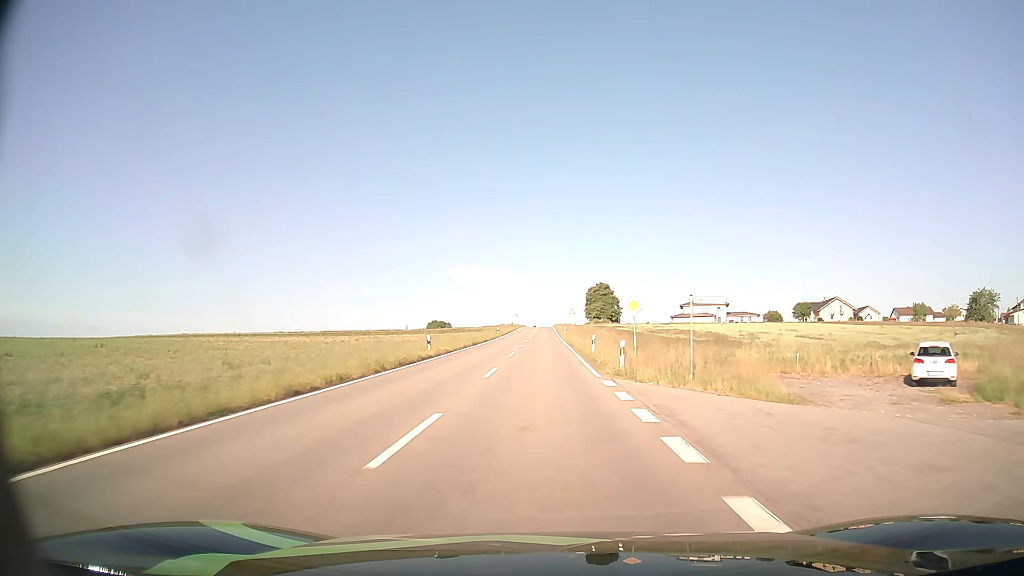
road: tertiary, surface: asphalt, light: Day
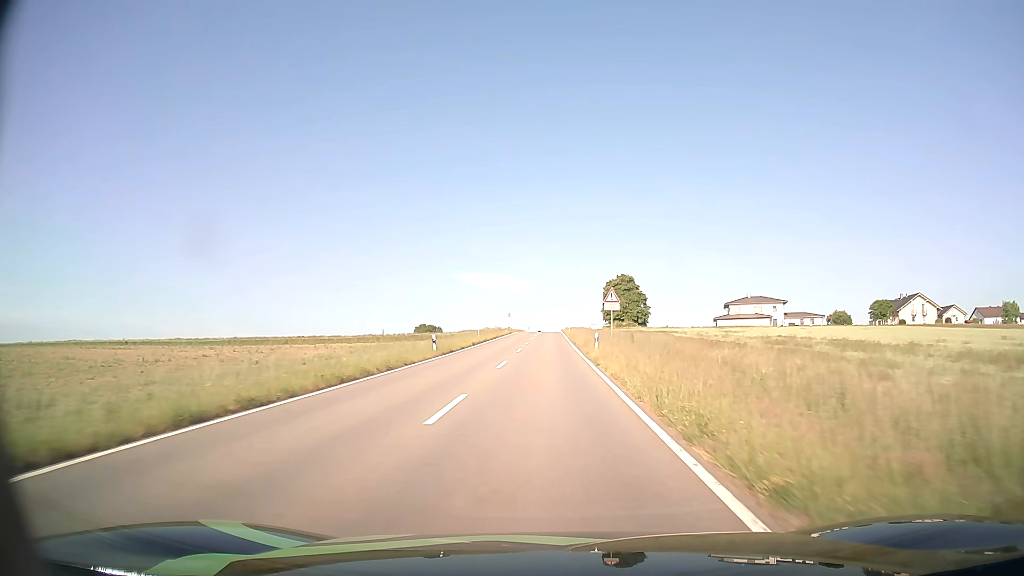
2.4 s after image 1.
(-0.1, +46.3) m; 0°
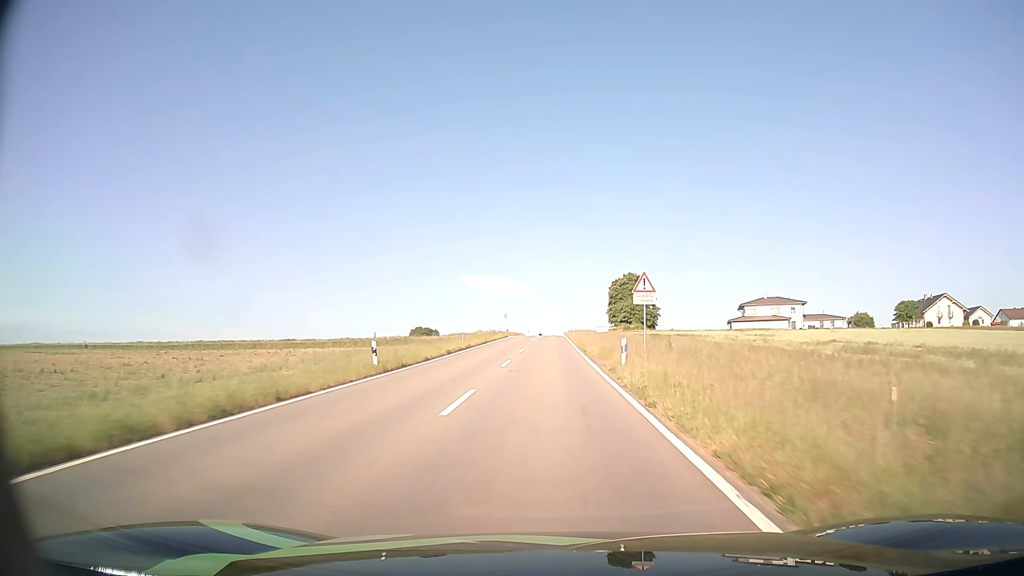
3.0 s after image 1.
(0.0, +11.6) m; 0°
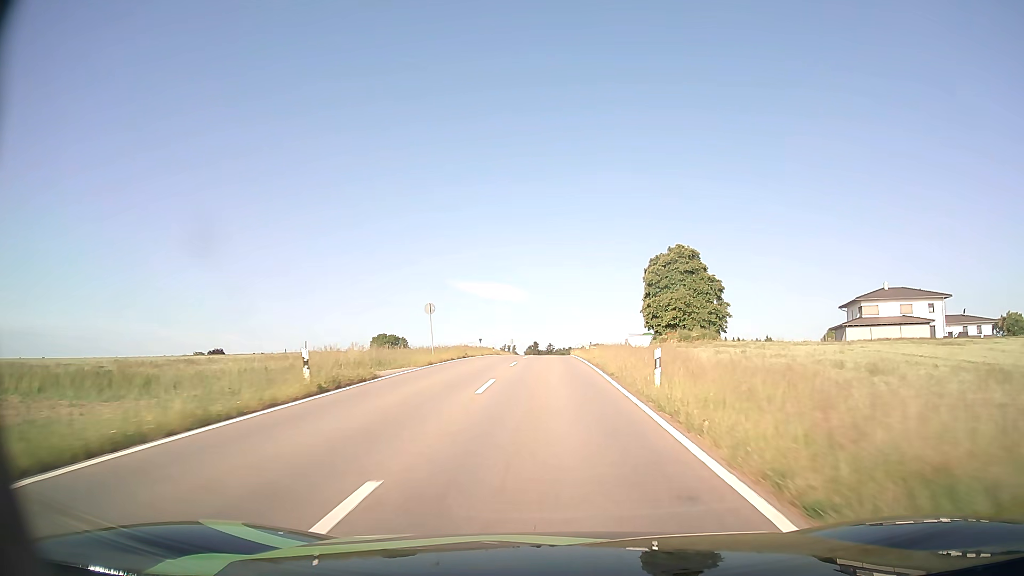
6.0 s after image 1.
(+0.1, +57.8) m; 0°
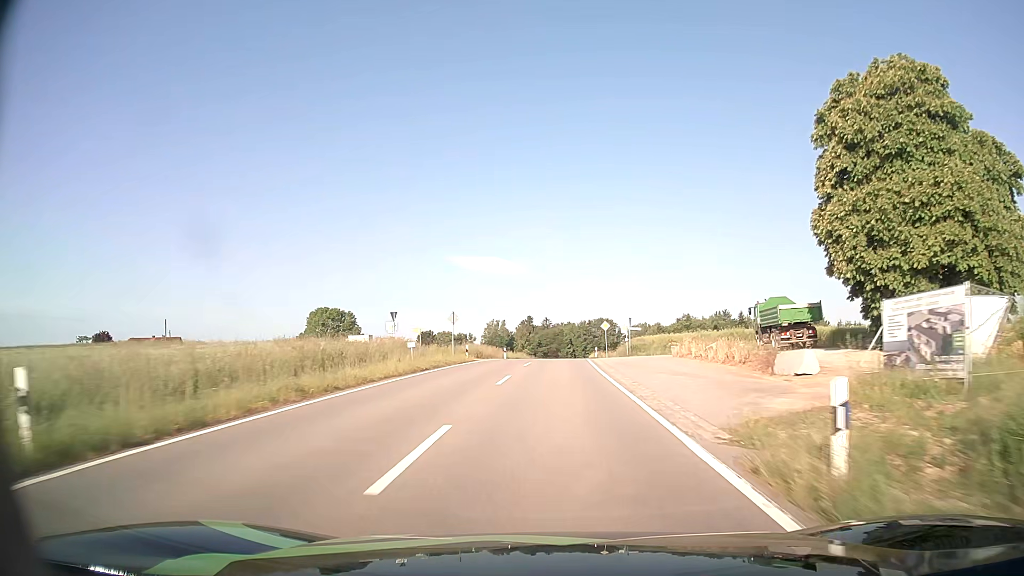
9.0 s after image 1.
(+0.1, +58.3) m; 0°
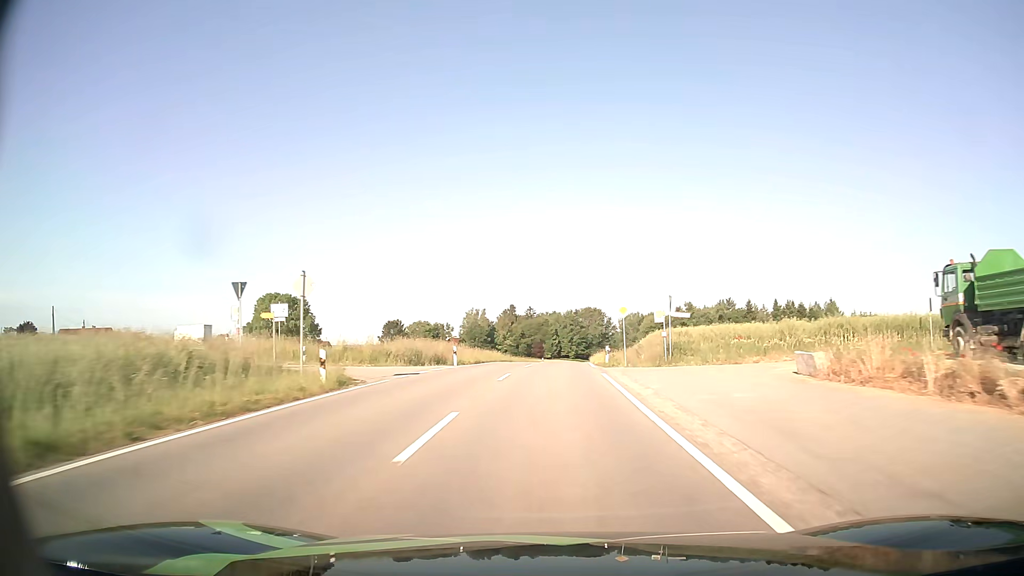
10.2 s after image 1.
(+0.2, +23.6) m; +1°
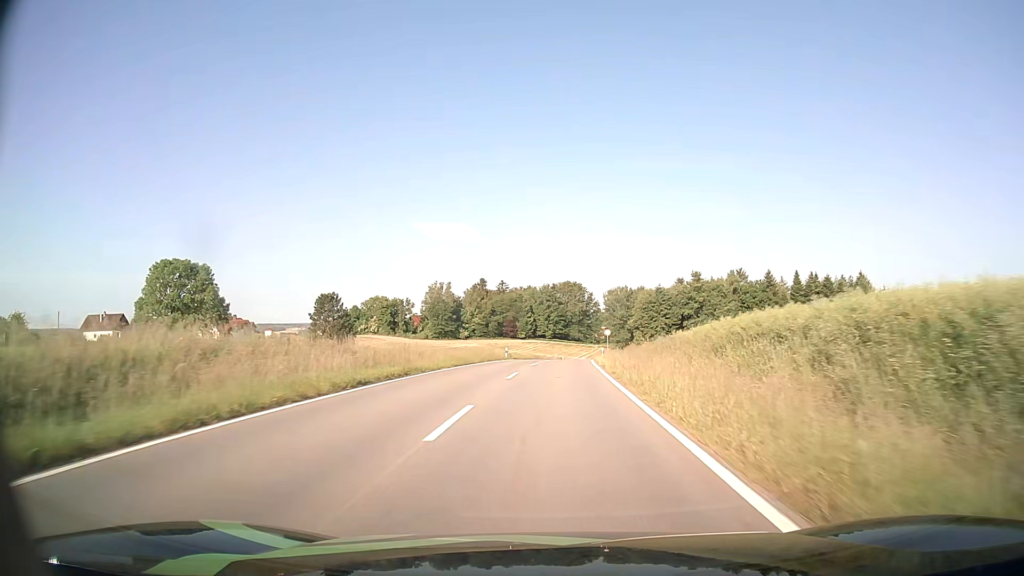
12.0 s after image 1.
(+0.5, +35.5) m; +2°
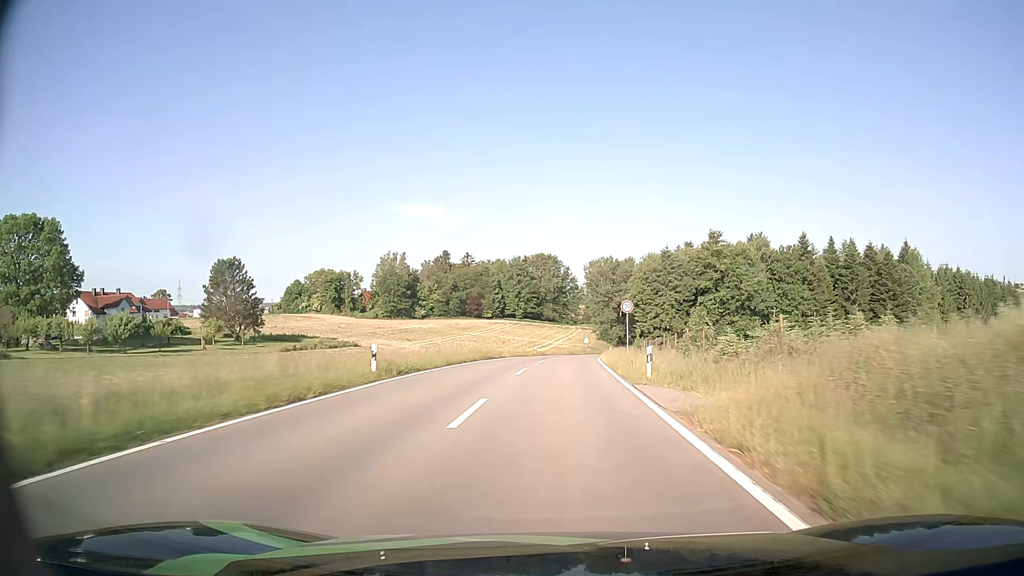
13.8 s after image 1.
(+0.7, +35.9) m; +2°
(0, +10) (0, +20) (+1, +30) (+1, +40) (+2, +50) (+3, +60) (+4, +70) (+5, +80) (+6, +90) (+8, +100) m
